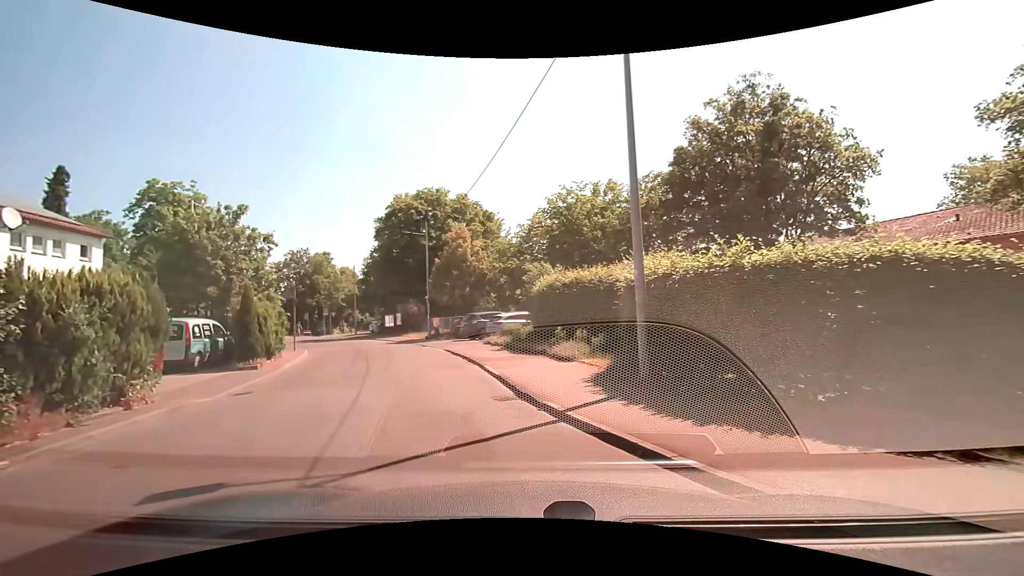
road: residential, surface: asphalt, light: Day
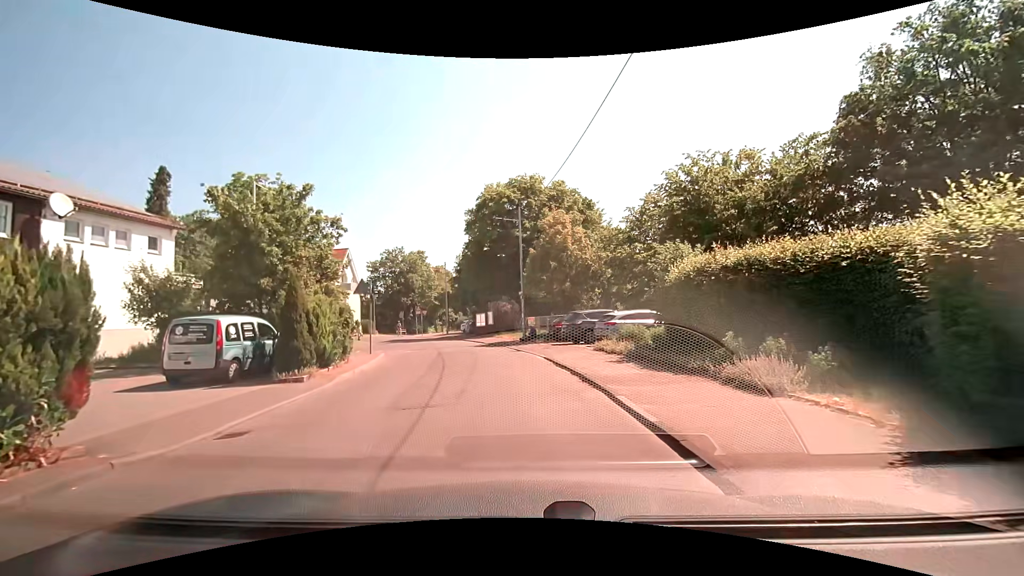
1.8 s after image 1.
(-0.8, +5.3) m; -13°
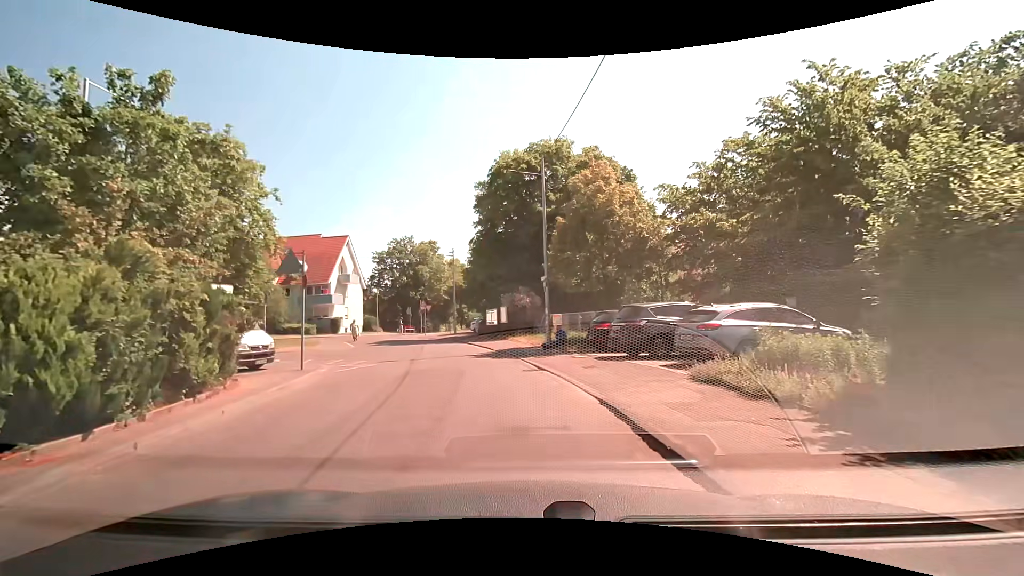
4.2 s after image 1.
(-0.1, +9.4) m; -4°
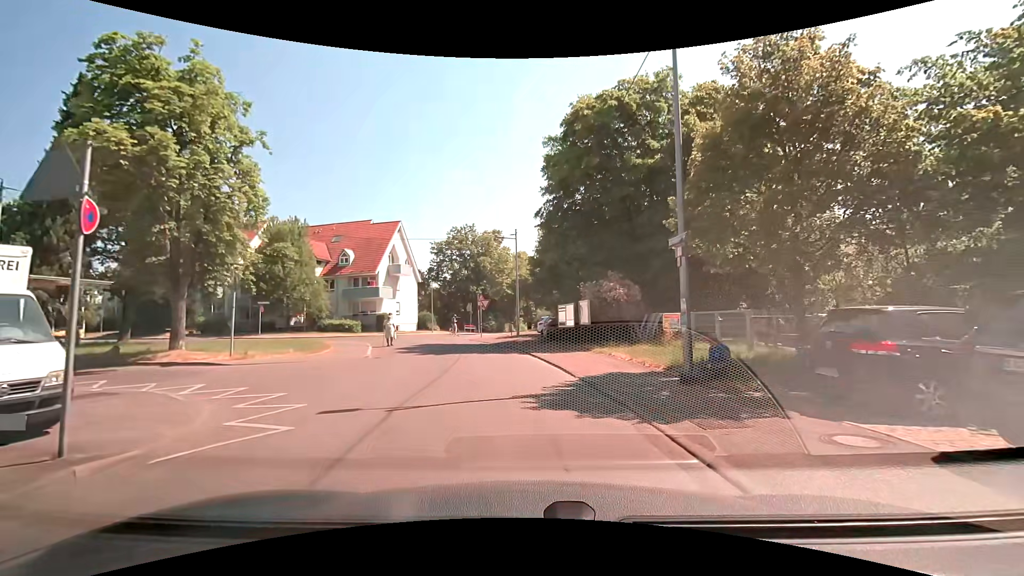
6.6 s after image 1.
(-0.4, +10.1) m; -6°
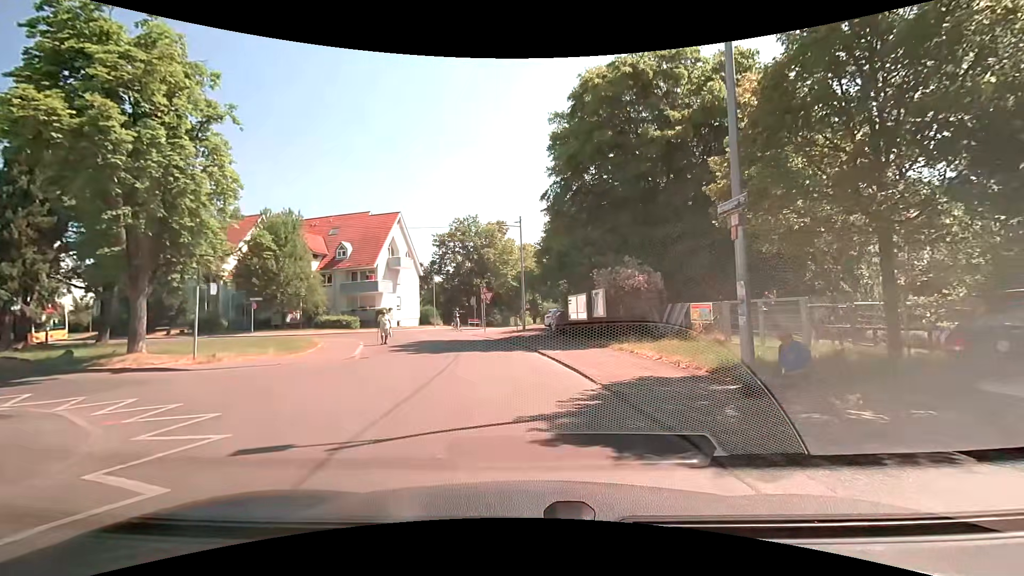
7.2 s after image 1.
(0.0, +2.5) m; -1°
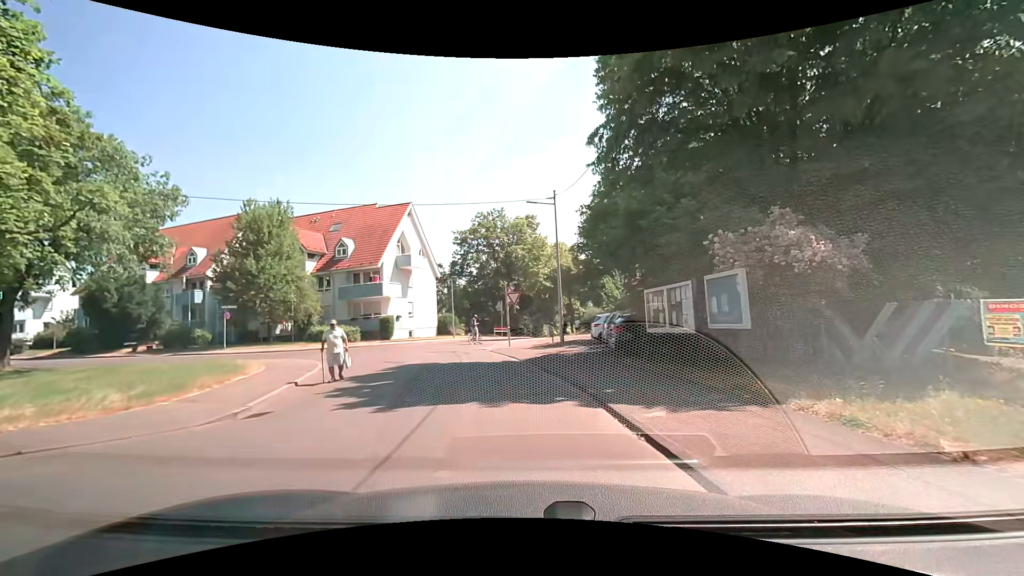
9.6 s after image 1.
(-0.4, +9.2) m; -3°
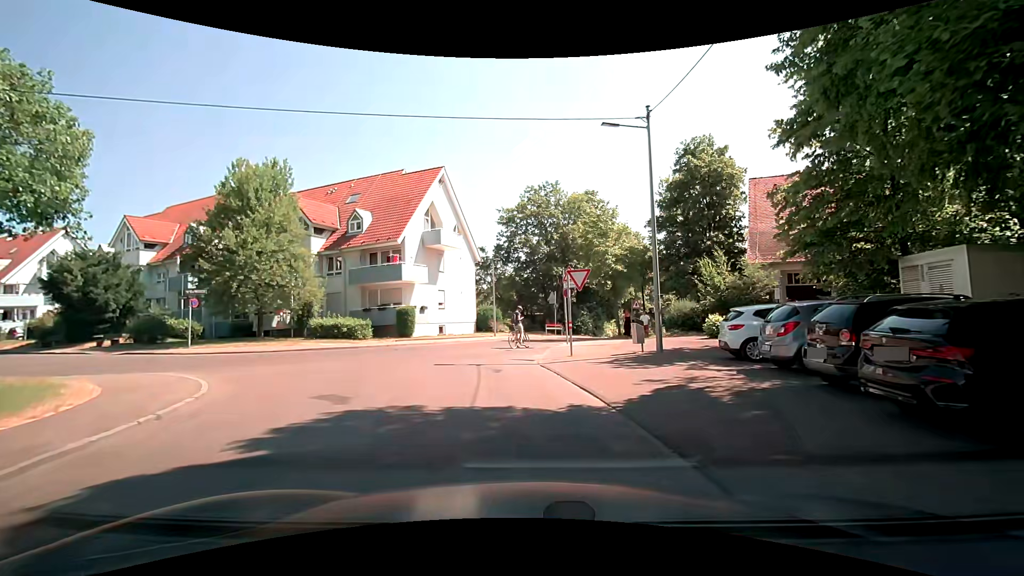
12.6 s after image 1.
(-0.8, +10.1) m; -8°
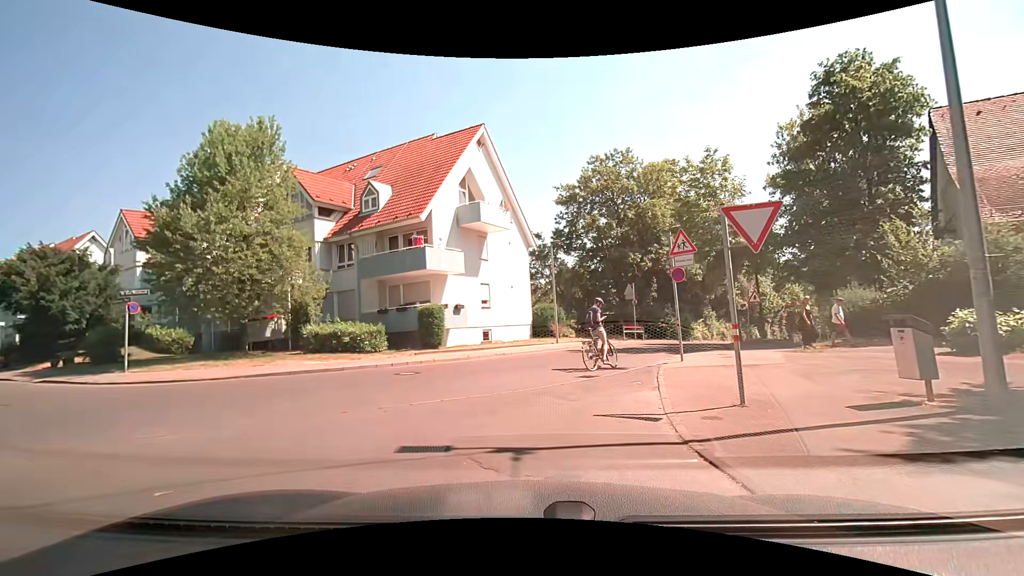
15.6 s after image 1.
(-0.4, +9.3) m; -6°
